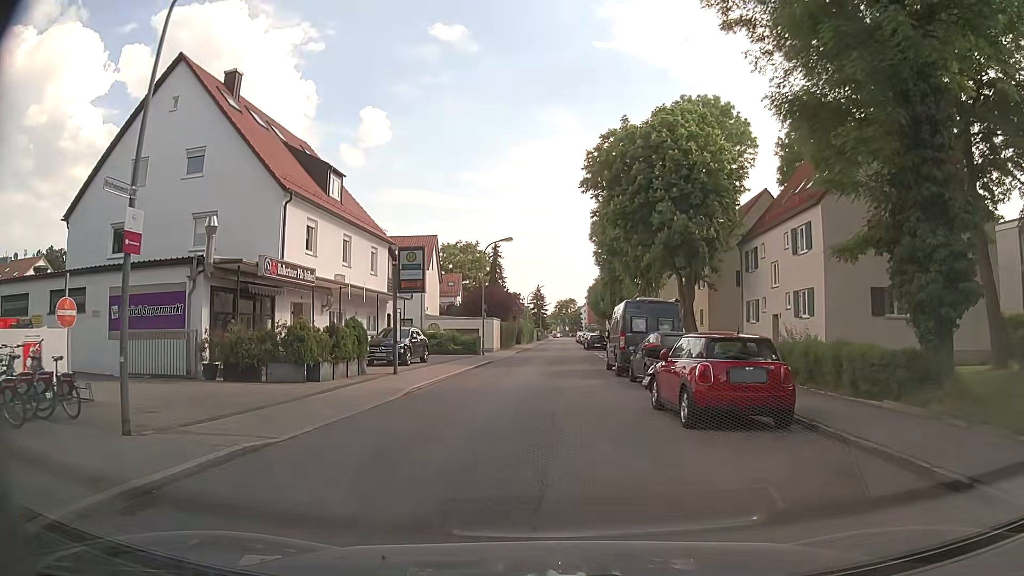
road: unclassified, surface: asphalt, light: Day
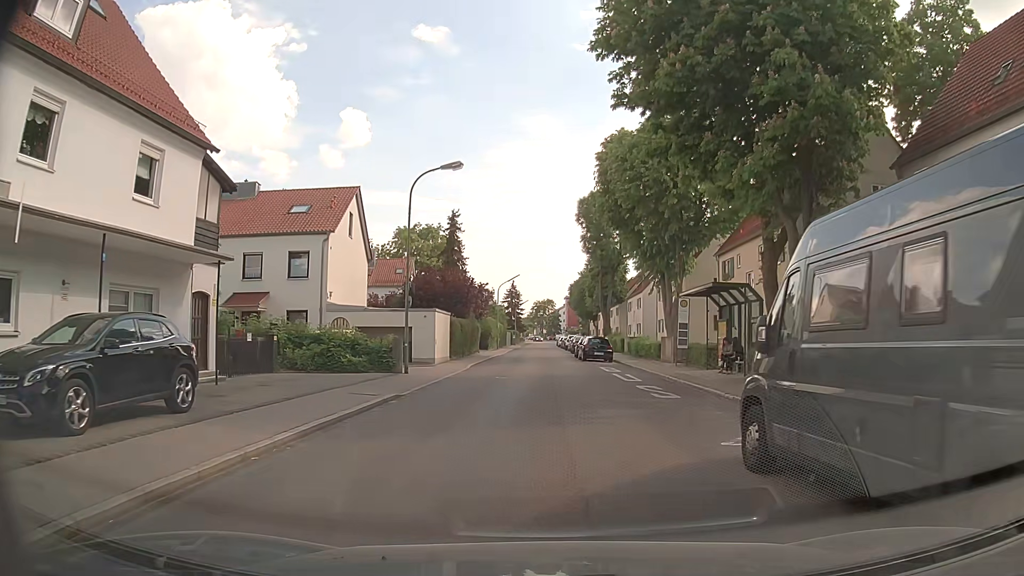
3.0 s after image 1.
(0.0, +19.7) m; +2°
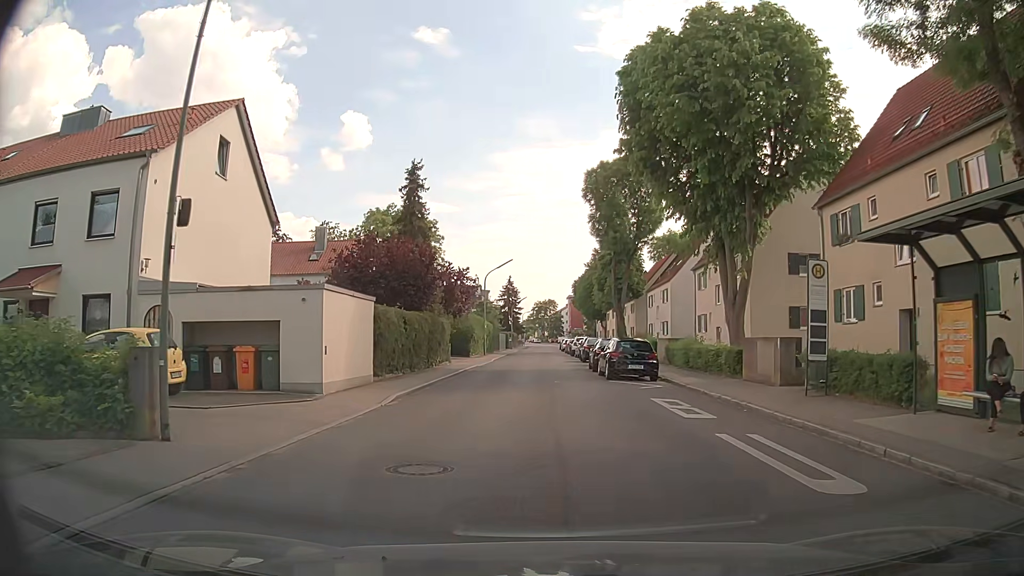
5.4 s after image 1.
(0.0, +15.8) m; -1°
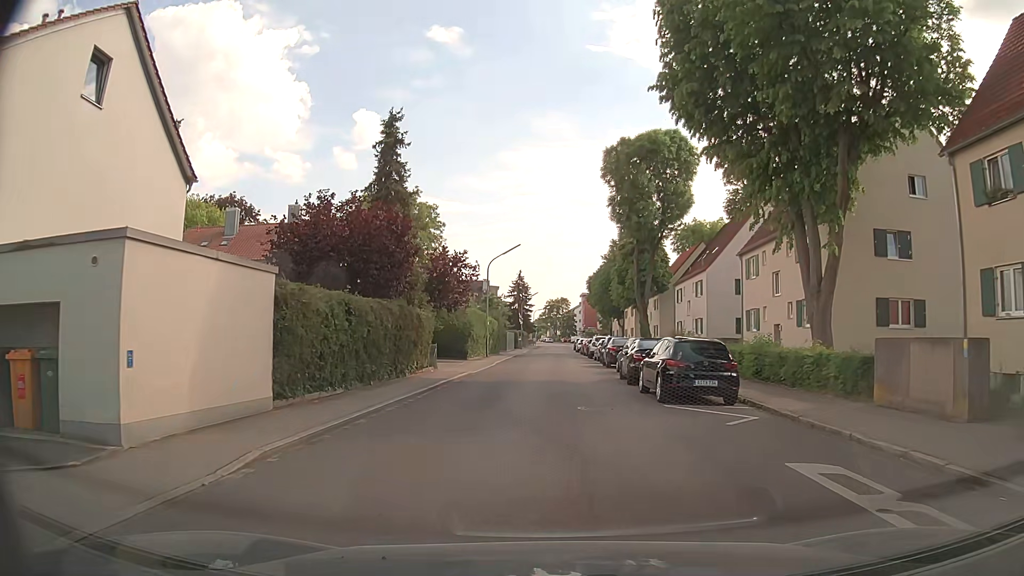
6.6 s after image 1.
(-0.1, +8.5) m; -2°
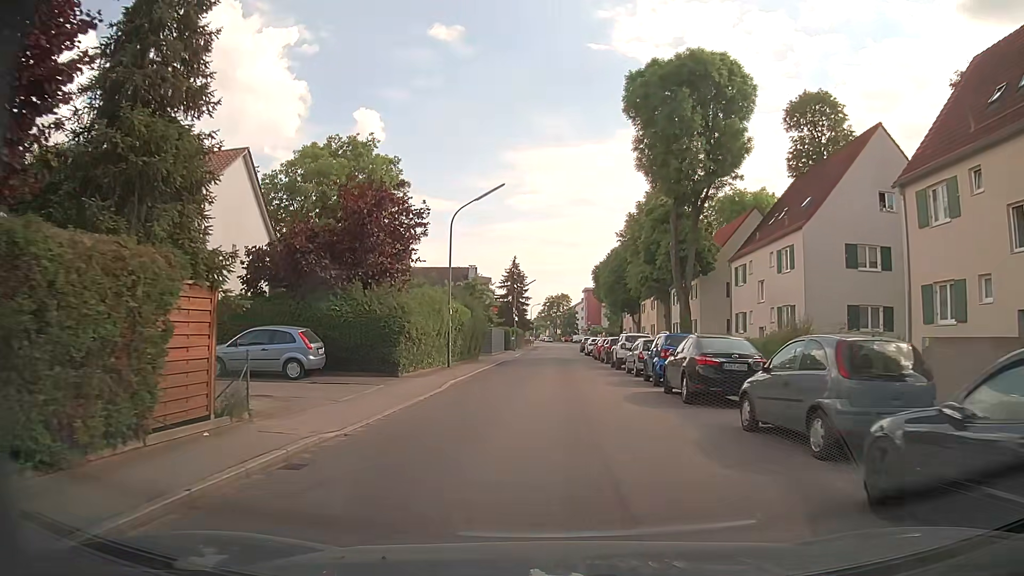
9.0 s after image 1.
(+0.2, +18.4) m; 0°
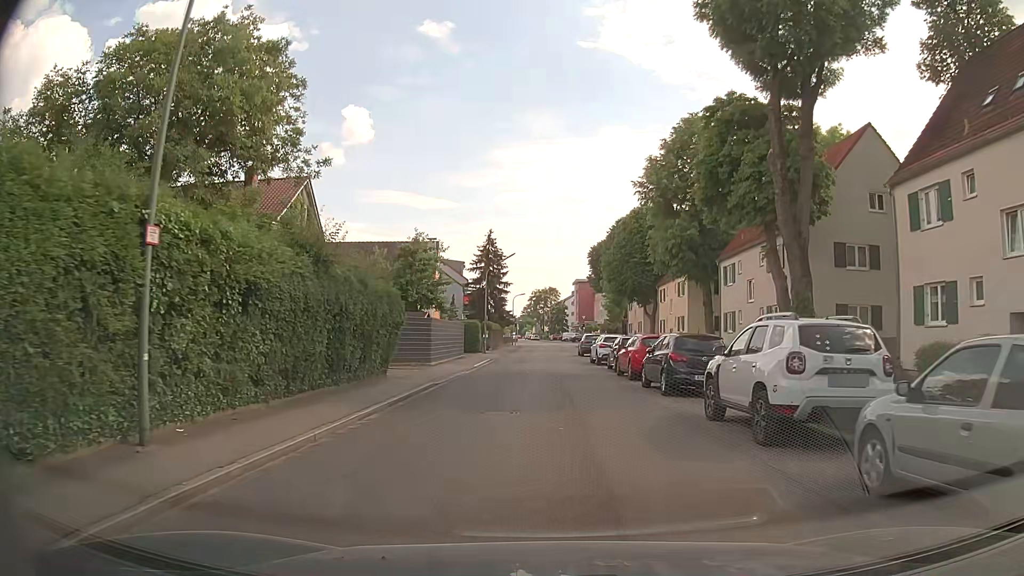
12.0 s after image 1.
(+0.4, +21.7) m; +1°
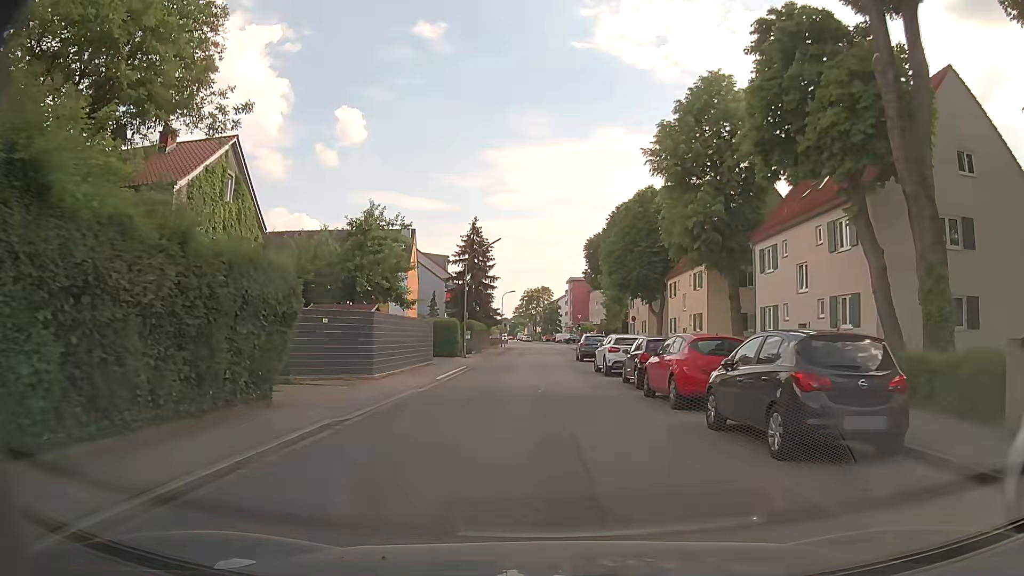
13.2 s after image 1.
(+0.1, +8.4) m; +1°
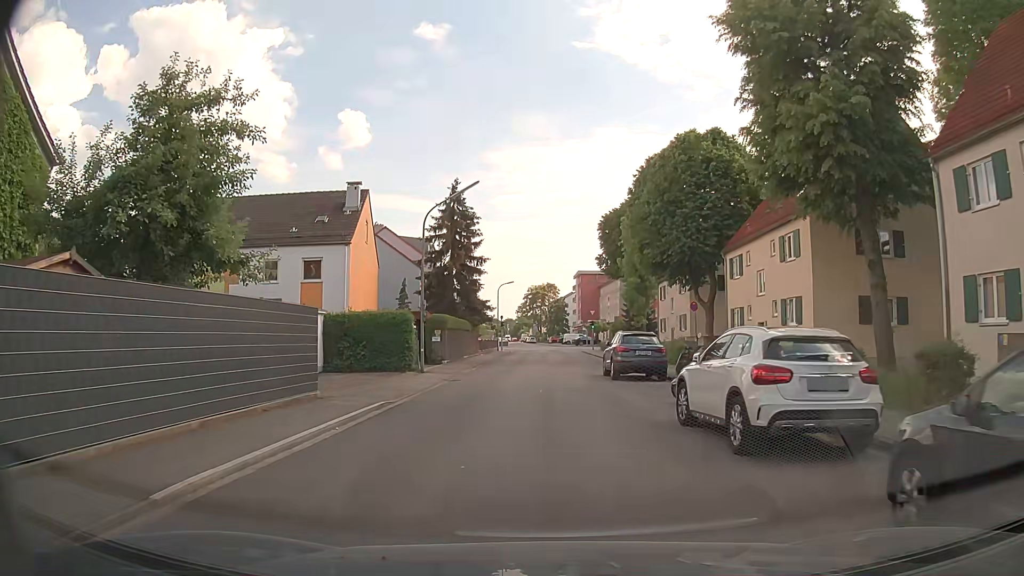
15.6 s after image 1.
(0.0, +16.6) m; -1°
(0, +10) (0, +20) (+1, +30) (+2, +40) (+2, +50) (+3, +60) (+2, +70) (+3, +80) (+3, +90) (+2, +100) m
